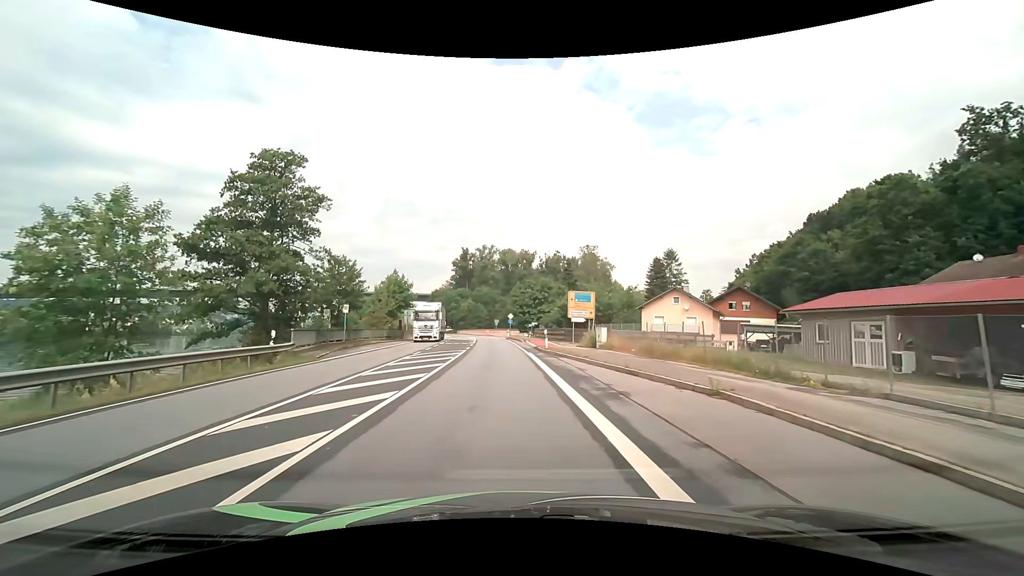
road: primary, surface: asphalt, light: Day
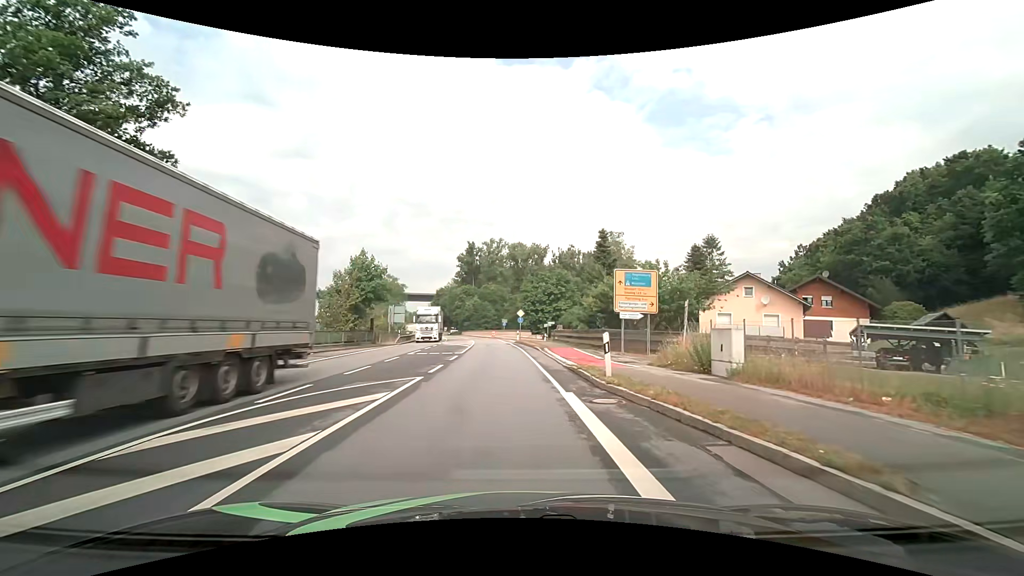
(-0.2, +16.6) m; -1°
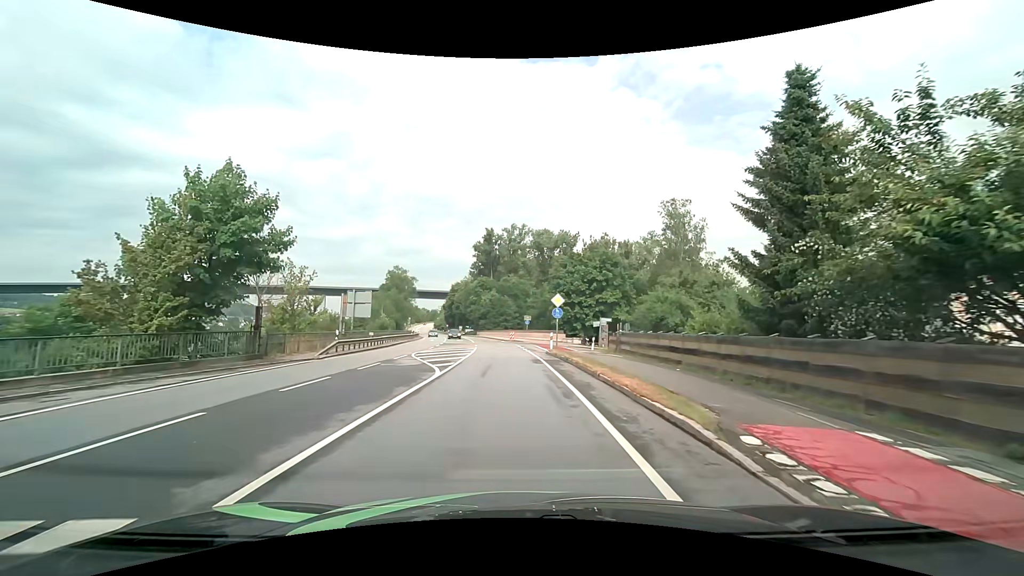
(-0.6, +24.3) m; -3°
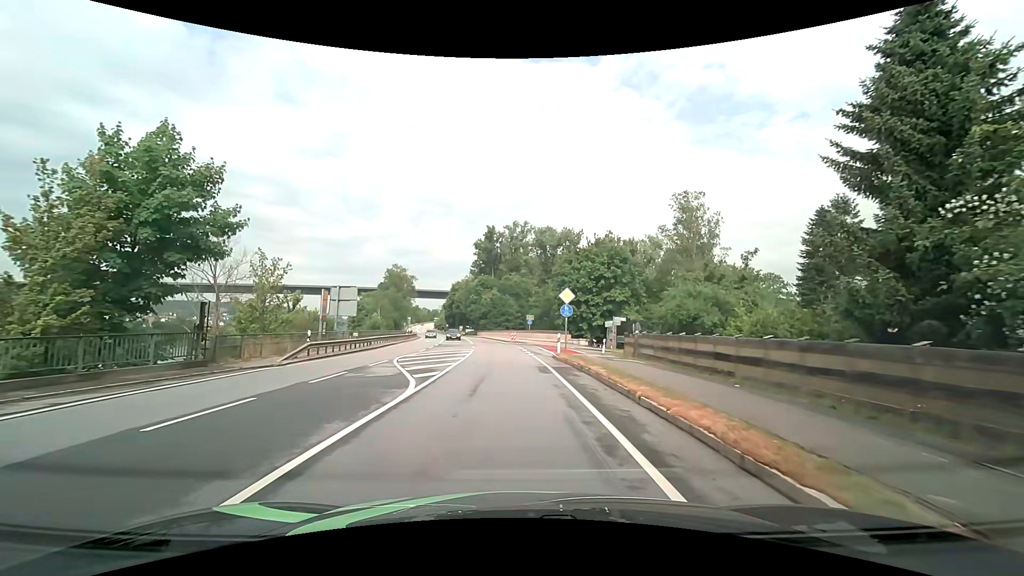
(0.0, +4.2) m; 0°
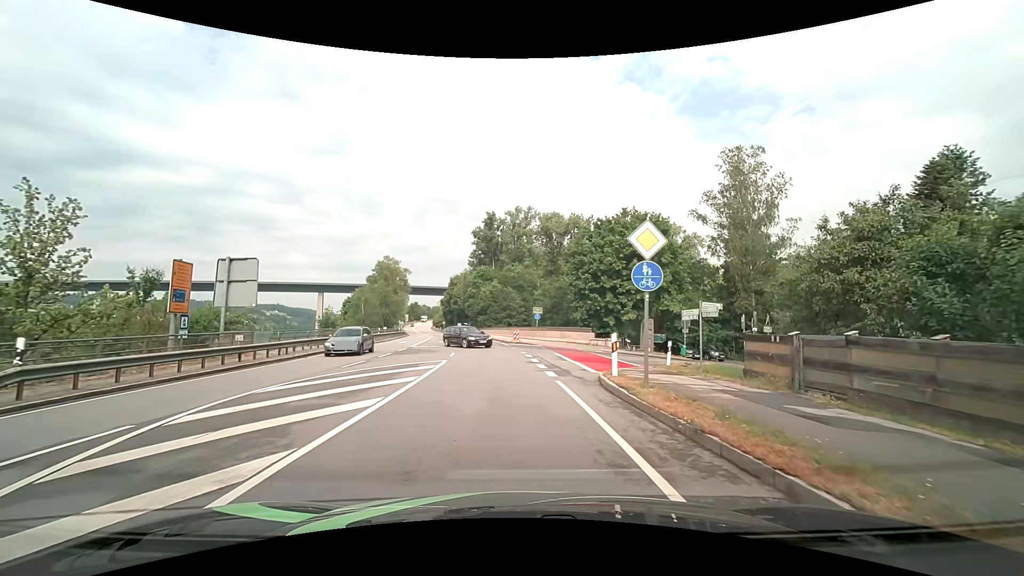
(0.0, +14.8) m; 0°
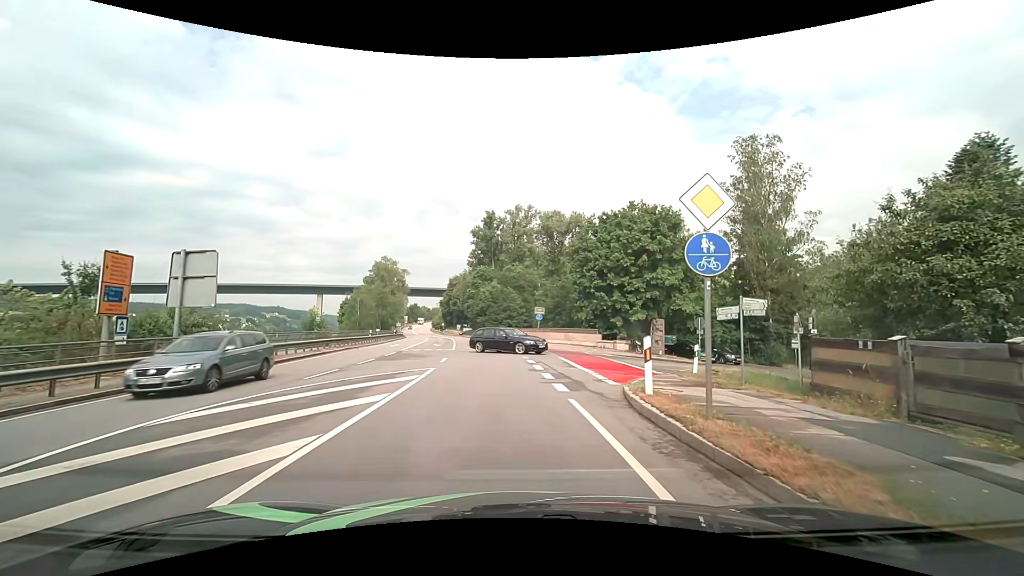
(0.0, +3.1) m; 0°
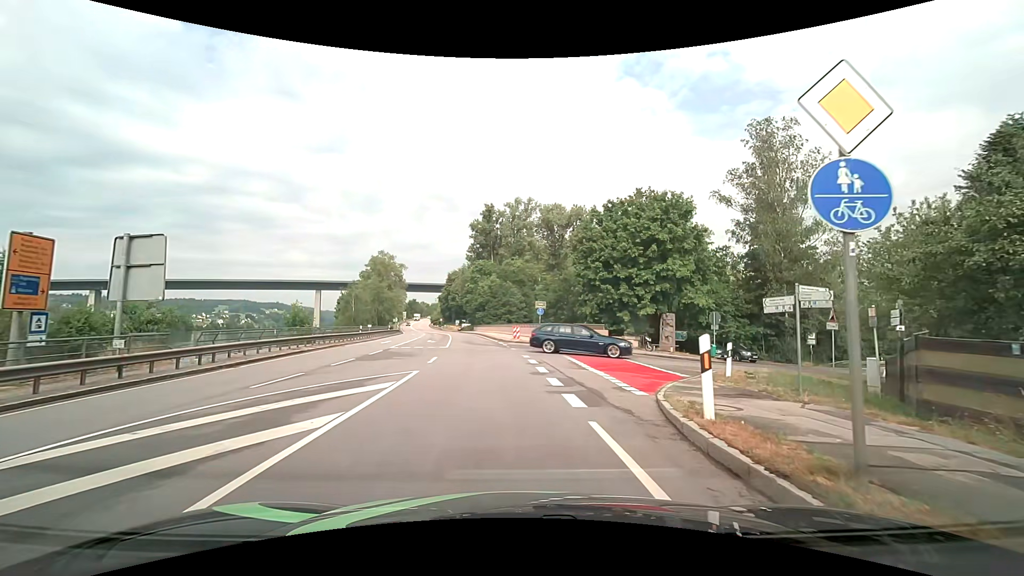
(0.0, +2.8) m; -1°
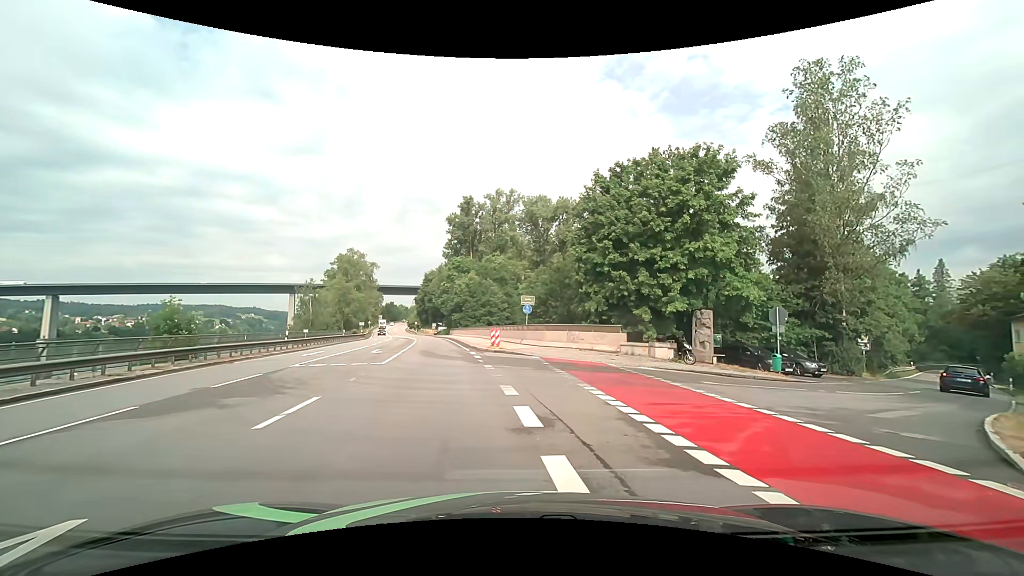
(+0.1, +10.8) m; 0°
